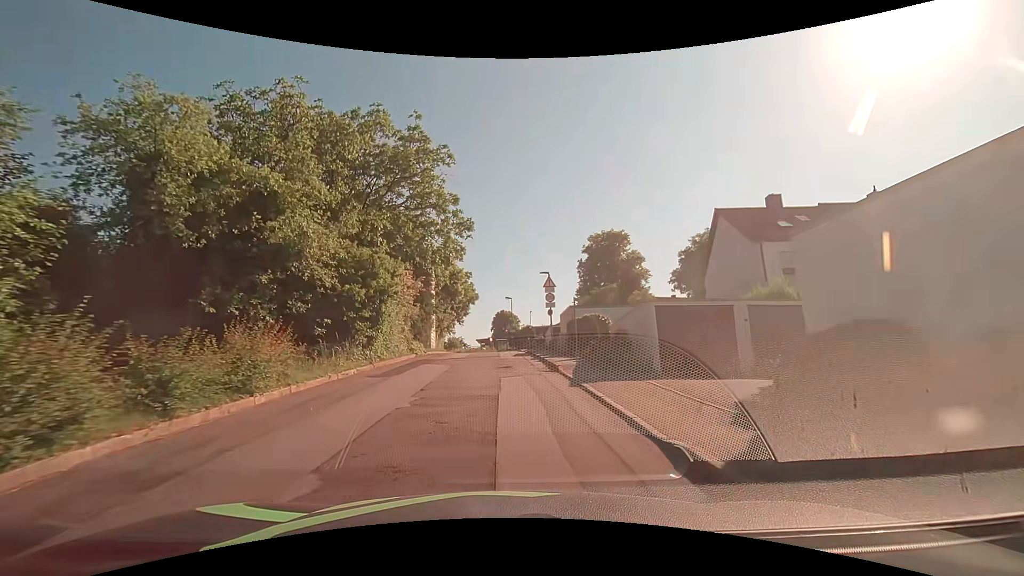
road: unclassified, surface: asphalt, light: Day
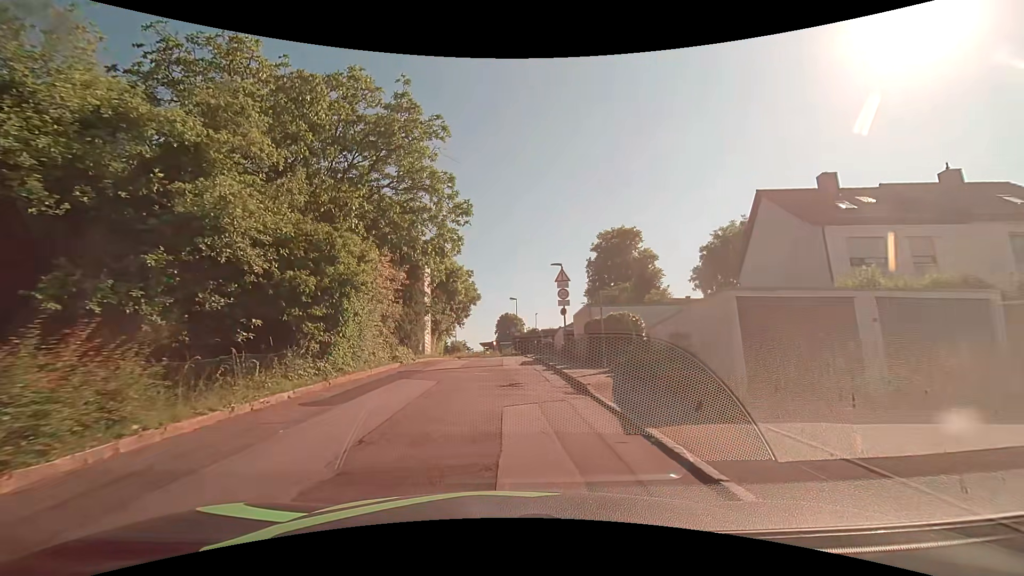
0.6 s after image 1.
(0.0, +5.1) m; -1°
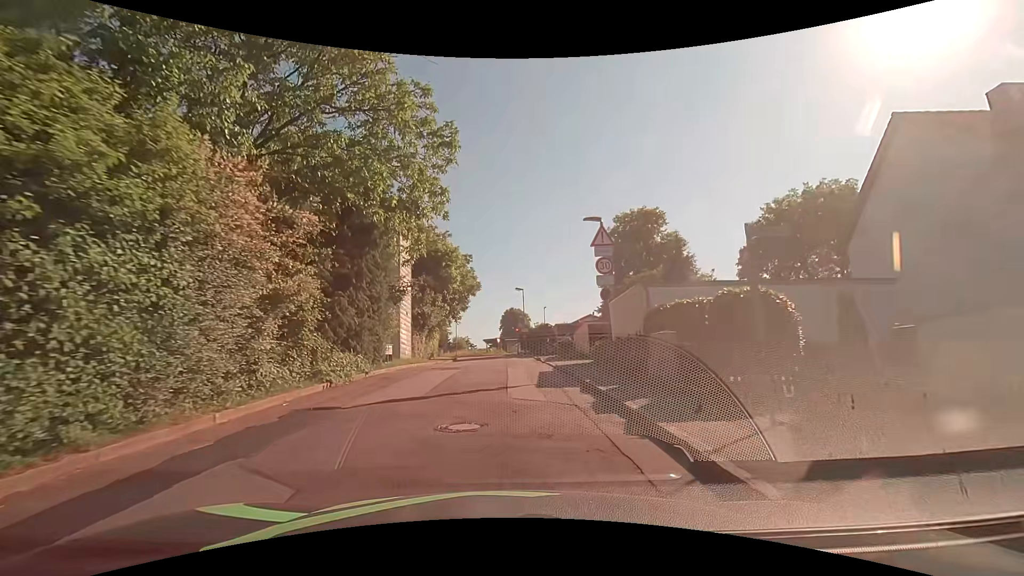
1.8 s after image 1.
(-0.1, +9.9) m; -2°
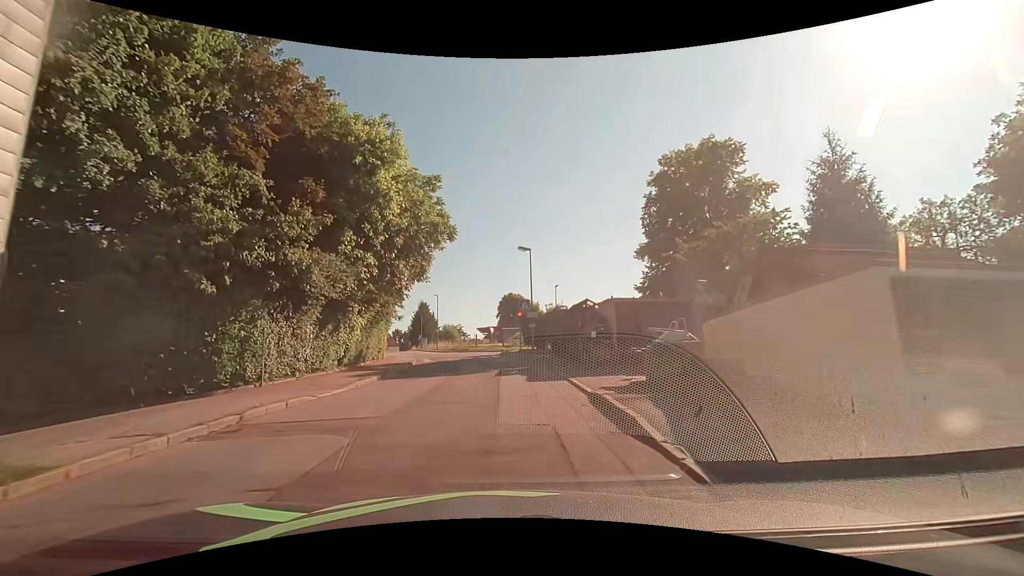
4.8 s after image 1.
(+0.6, +23.6) m; +1°
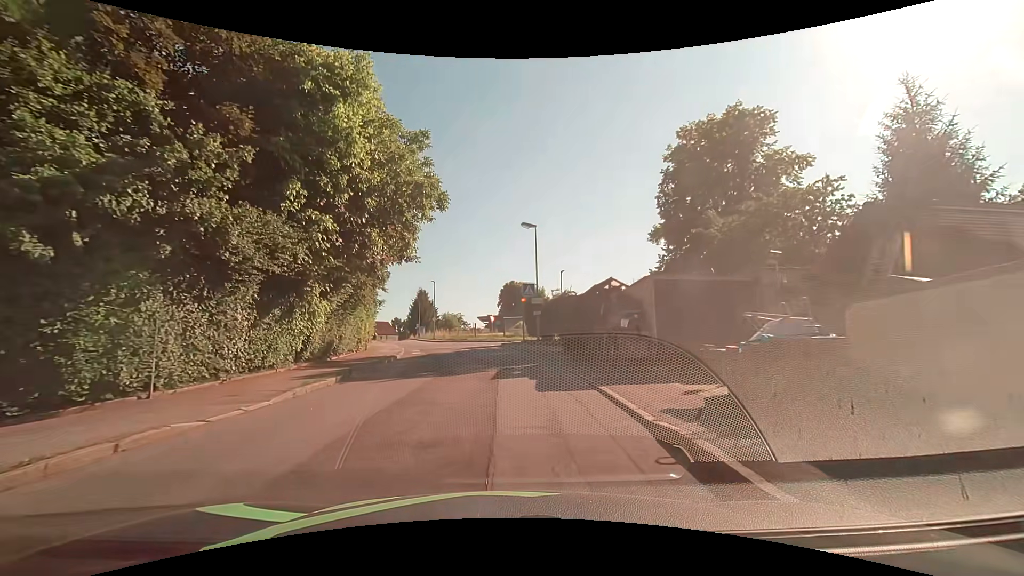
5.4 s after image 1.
(0.0, +4.8) m; 0°
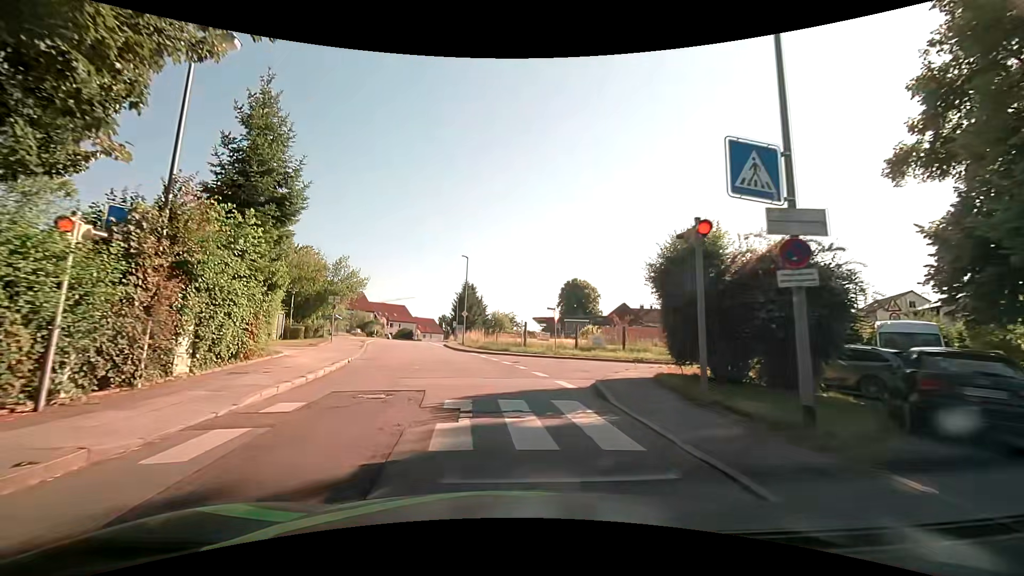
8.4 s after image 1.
(-1.0, +25.3) m; -6°
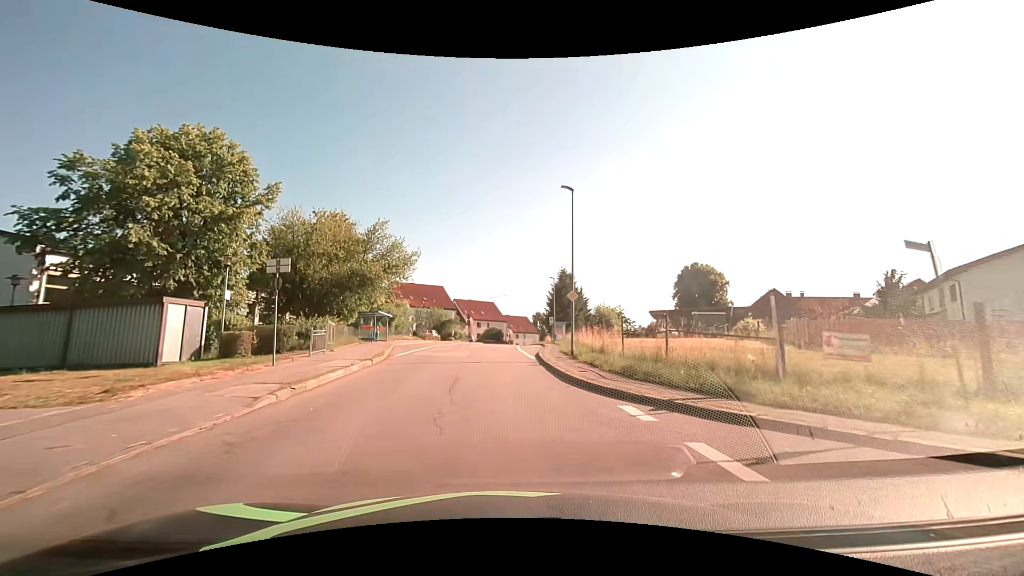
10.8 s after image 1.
(-2.3, +22.2) m; -11°
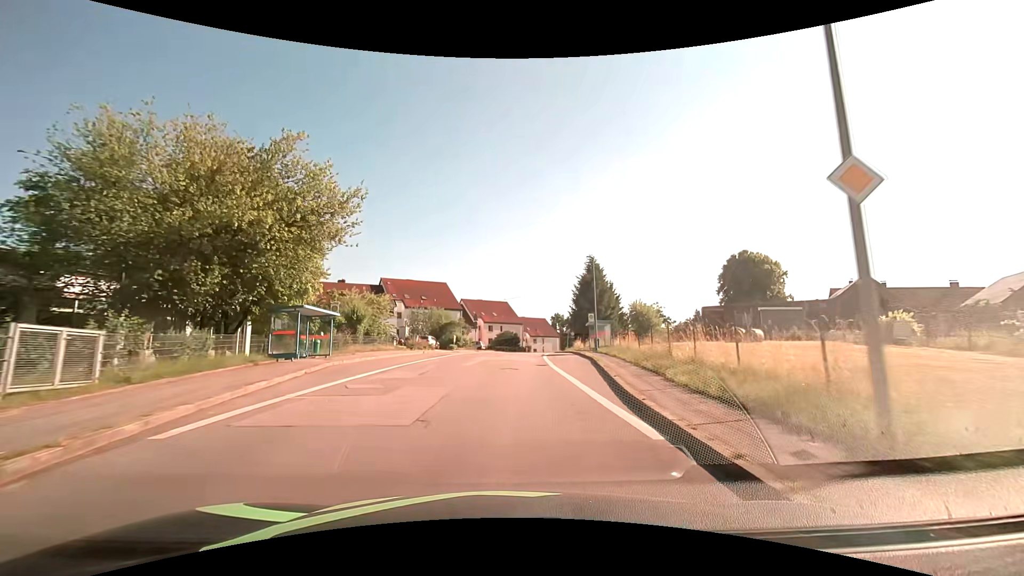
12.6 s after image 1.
(-0.6, +18.3) m; -2°
(0, +10) (0, +20) (+1, +30) (+1, +40) (+2, +50) (+3, +60) (+4, +70) (+6, +80) (+8, +89) (+11, +99) m
